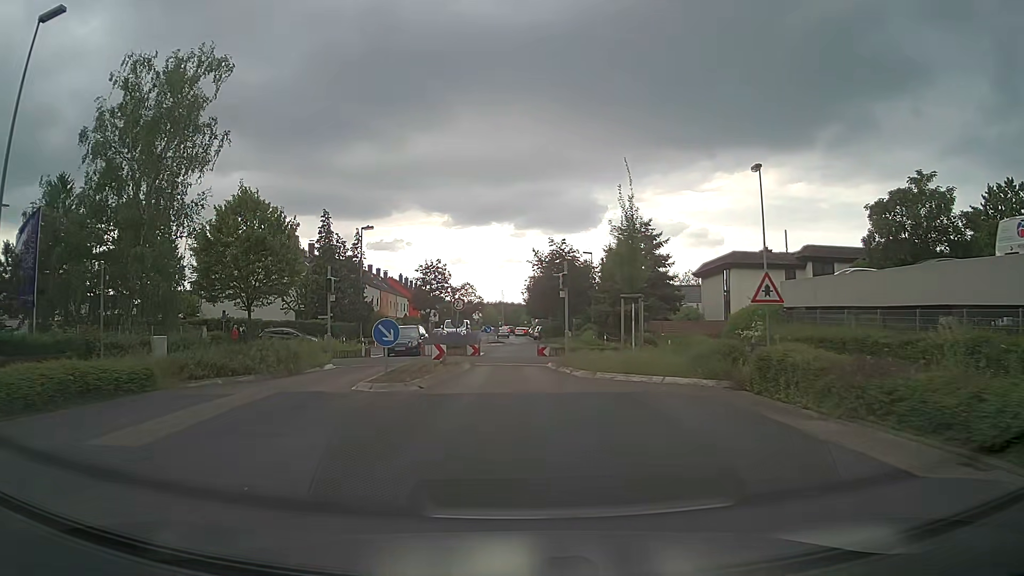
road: residential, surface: asphalt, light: Day
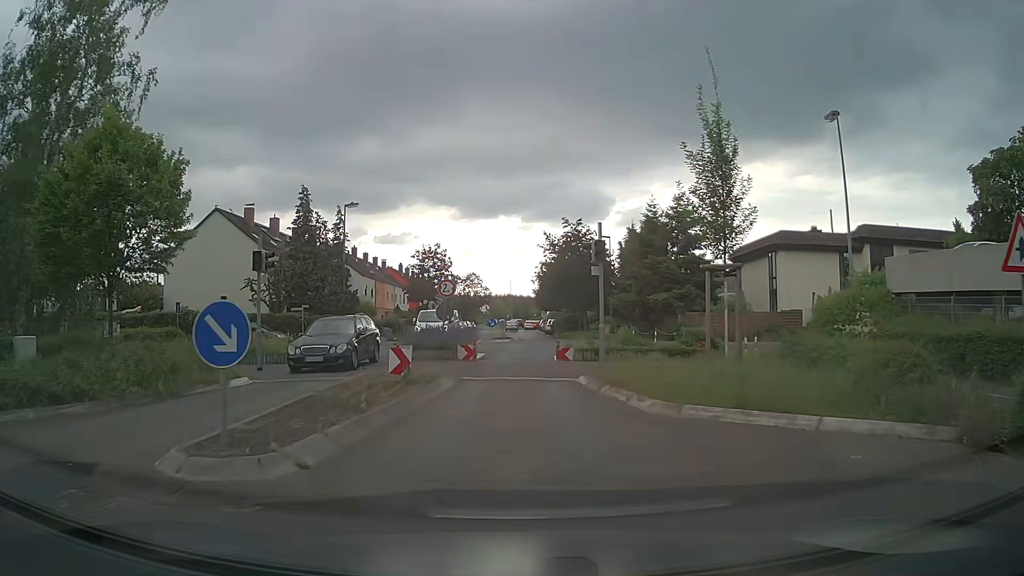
(-0.1, +8.5) m; -1°
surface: paving_stones
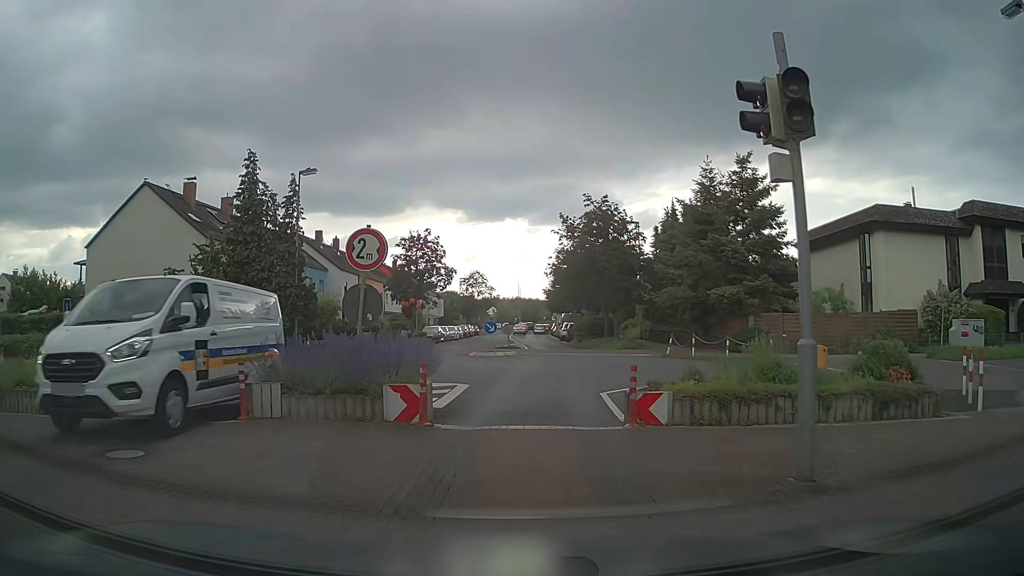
(-0.1, +12.4) m; 0°
